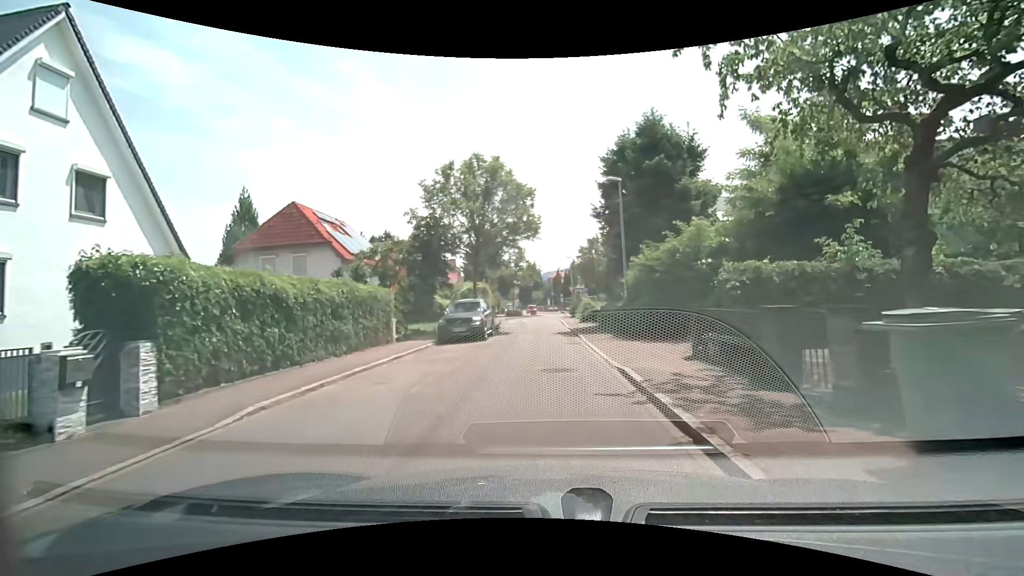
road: residential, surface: asphalt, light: Day
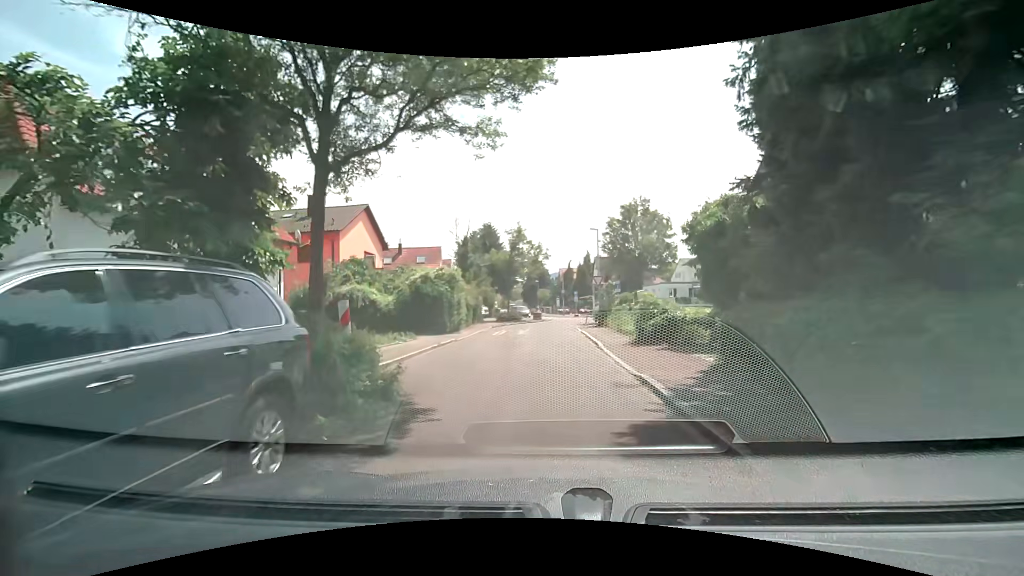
(-0.1, +18.8) m; 0°
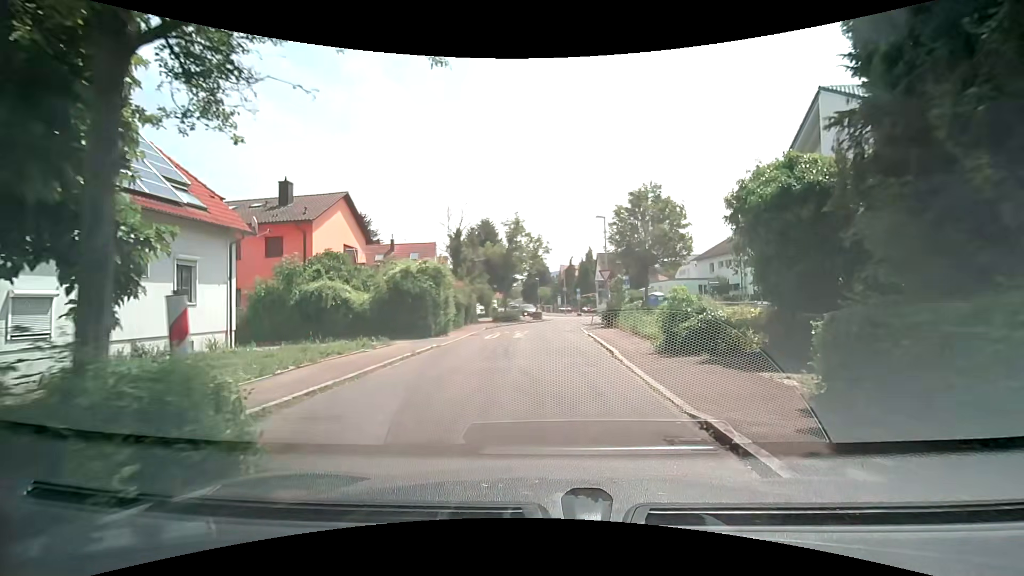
(0.0, +3.6) m; -1°
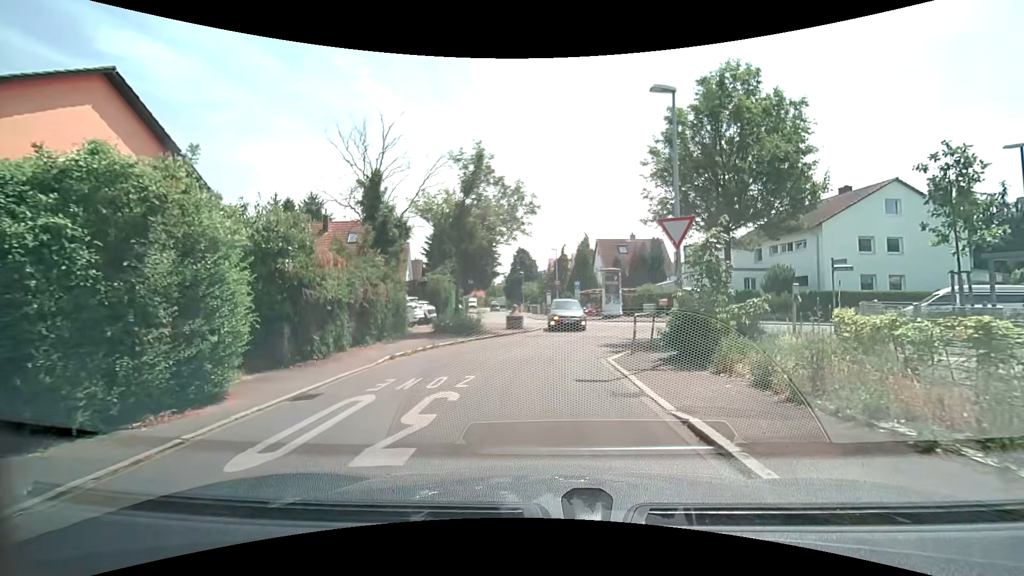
(+0.1, +16.4) m; +2°
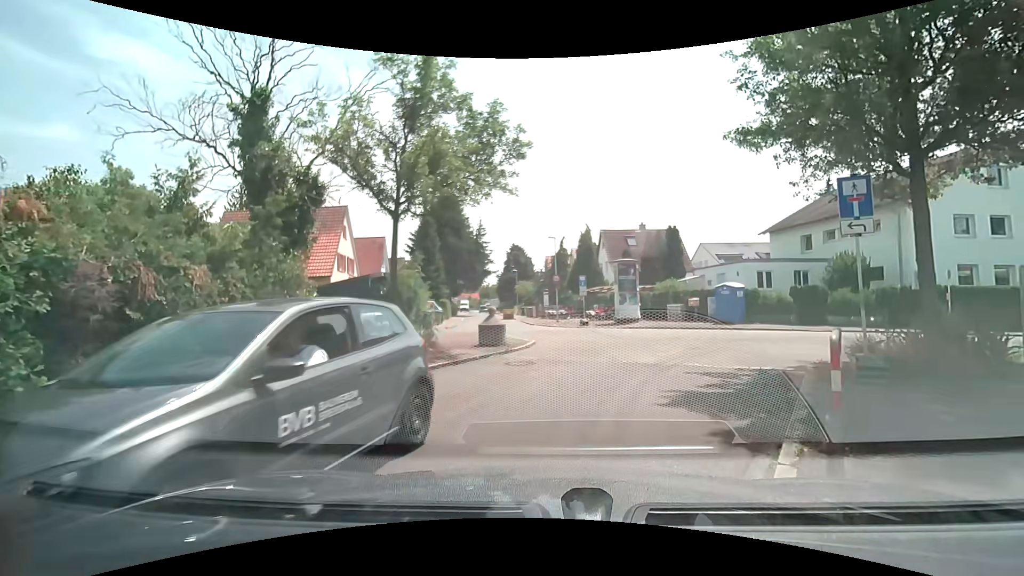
(0.0, +8.5) m; +2°
(+1, +10) (+7, +17) (+17, +18) (+27, +17) (+37, +18) (+44, +25) (+48, +34) (+52, +43) (+55, +53) (+59, +62) m
